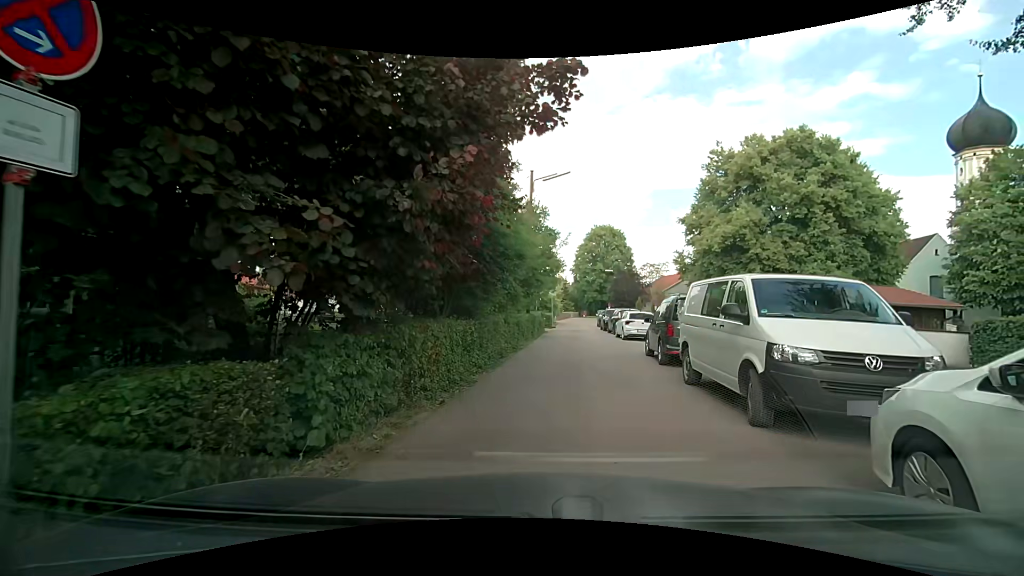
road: residential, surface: asphalt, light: Day
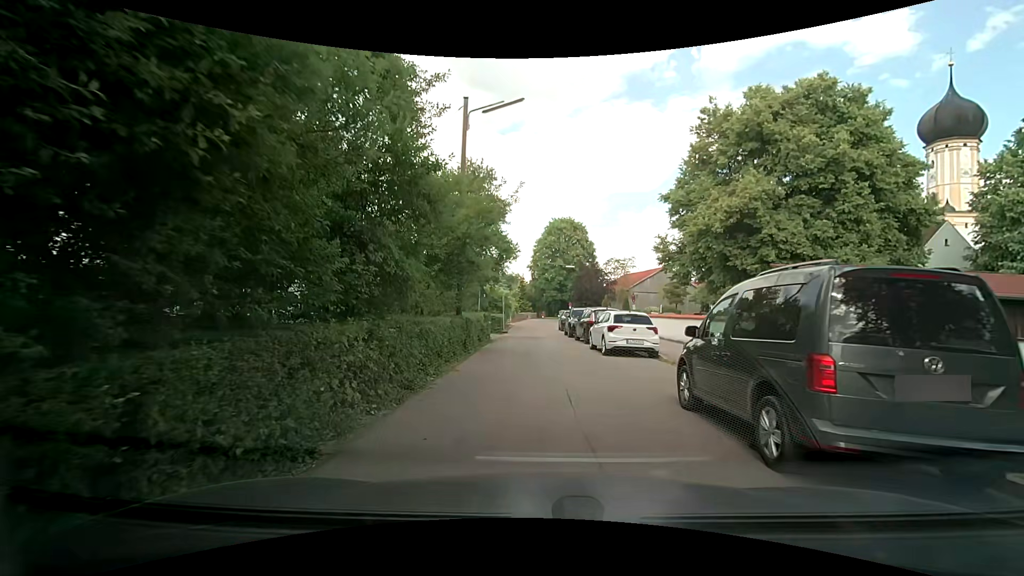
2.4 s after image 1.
(+0.5, +9.1) m; +5°
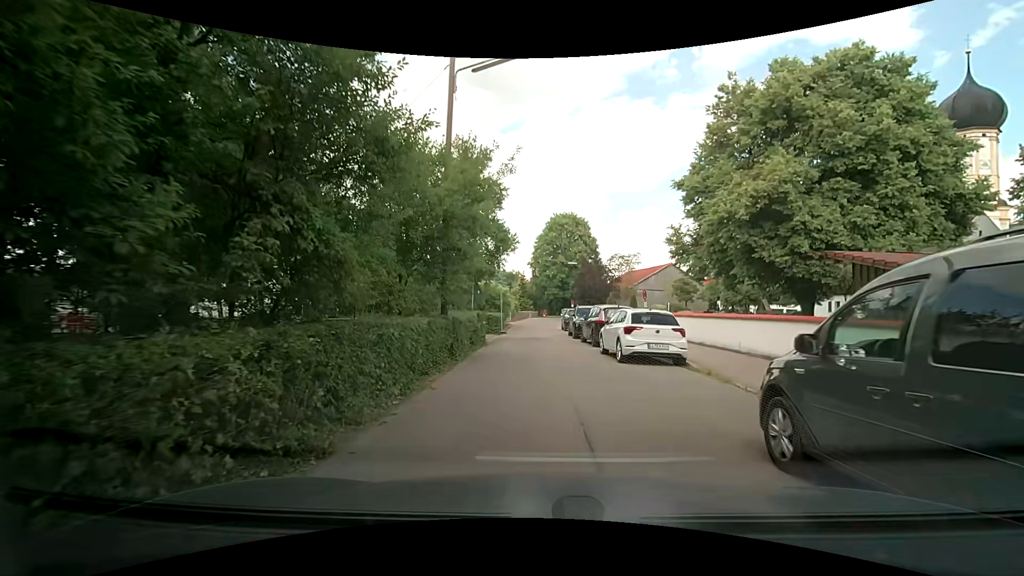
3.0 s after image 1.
(0.0, +2.8) m; 0°
(0, +10) (0, +20) (0, +30) (0, +40) (0, +50) (+2, +60) (+4, +70) (+11, +77) (+19, +81) (+29, +84) m
